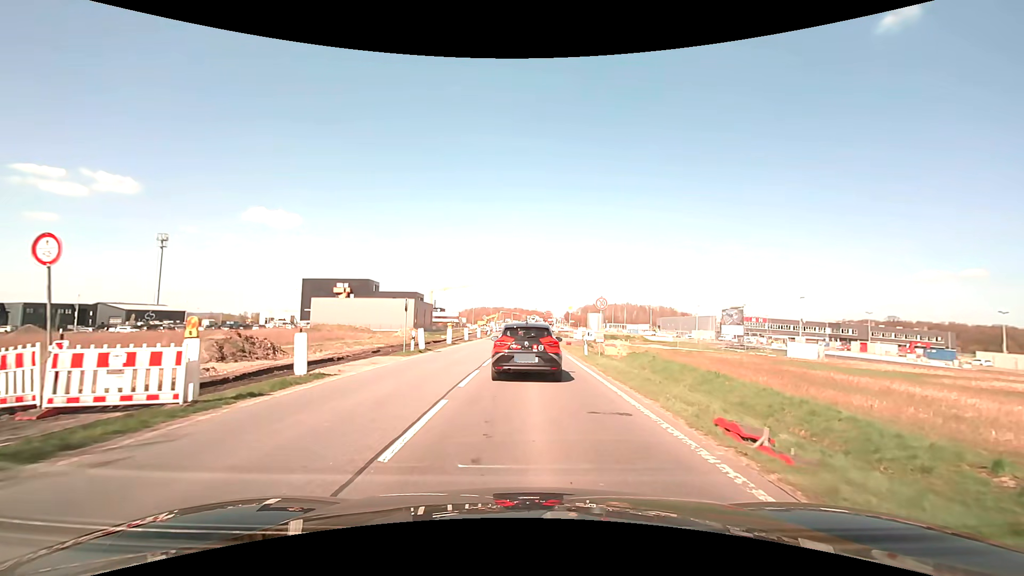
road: primary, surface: asphalt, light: Day
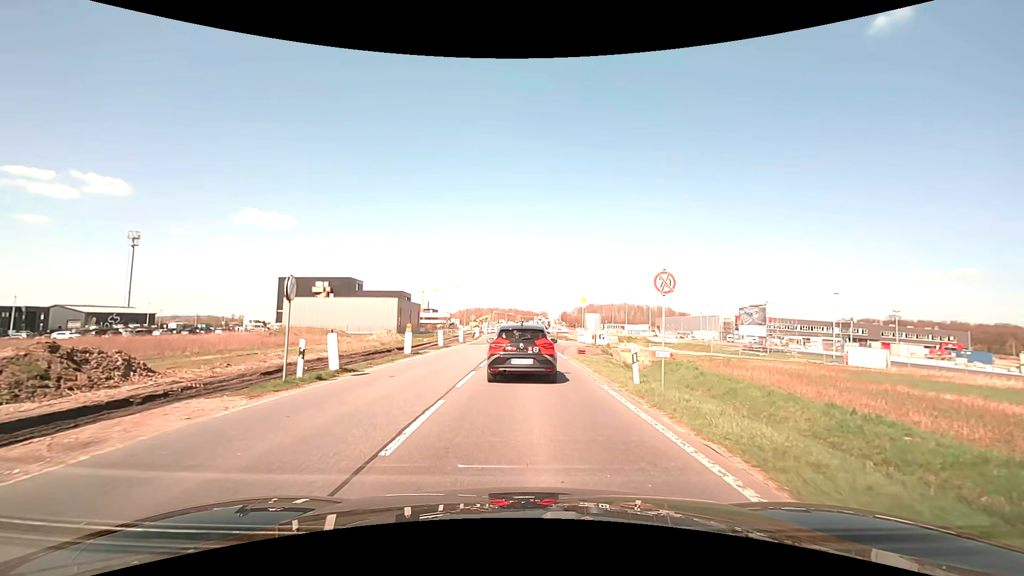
(+0.1, +11.8) m; 0°
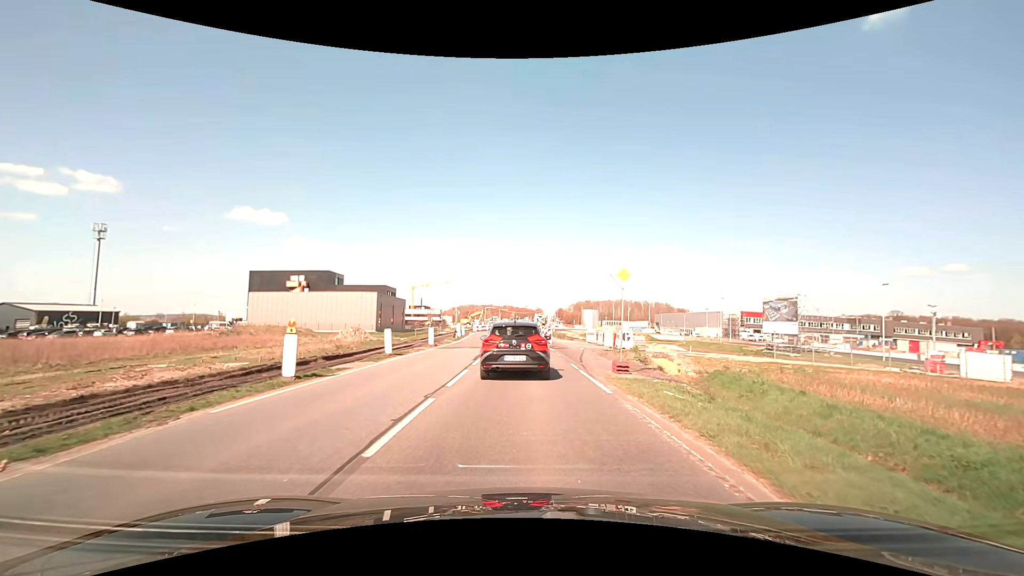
(+0.1, +12.3) m; +1°
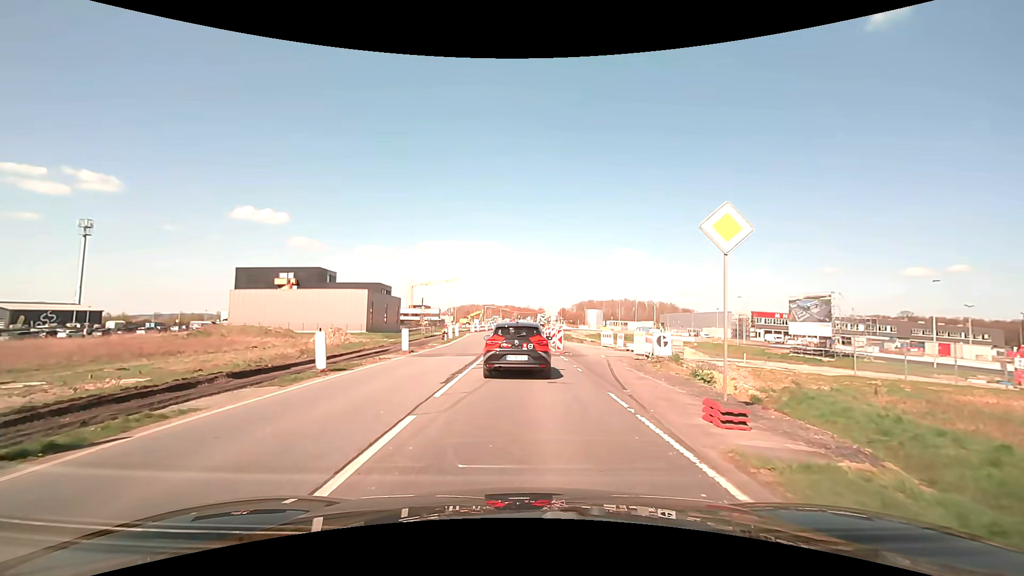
(0.0, +7.6) m; 0°
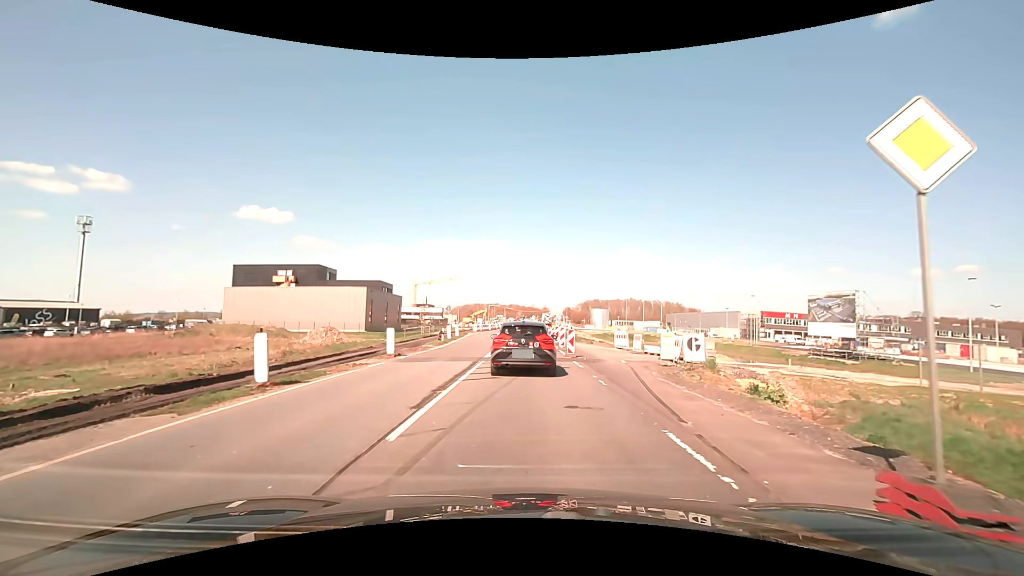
(0.0, +3.6) m; 0°
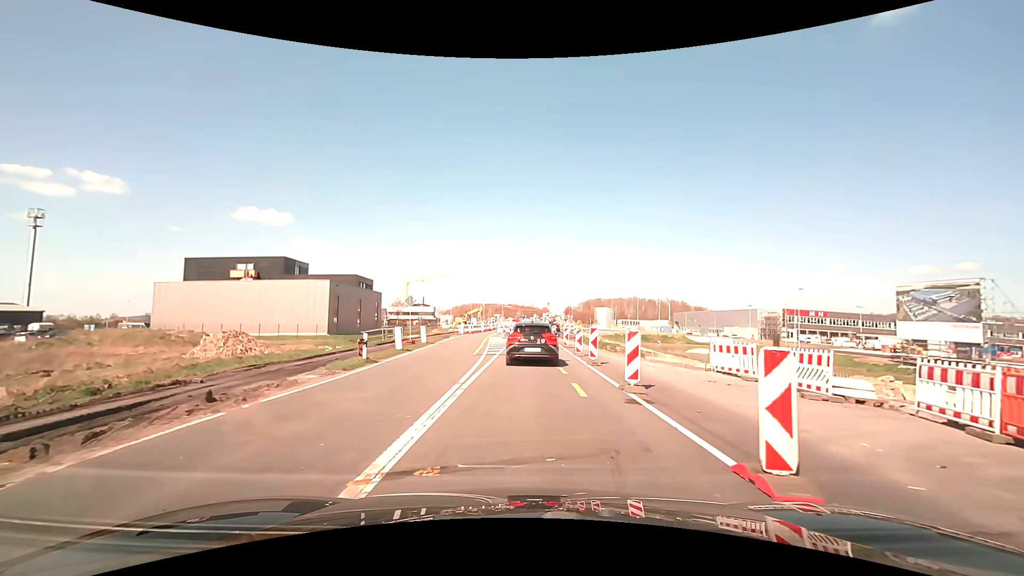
(-0.2, +17.6) m; 0°
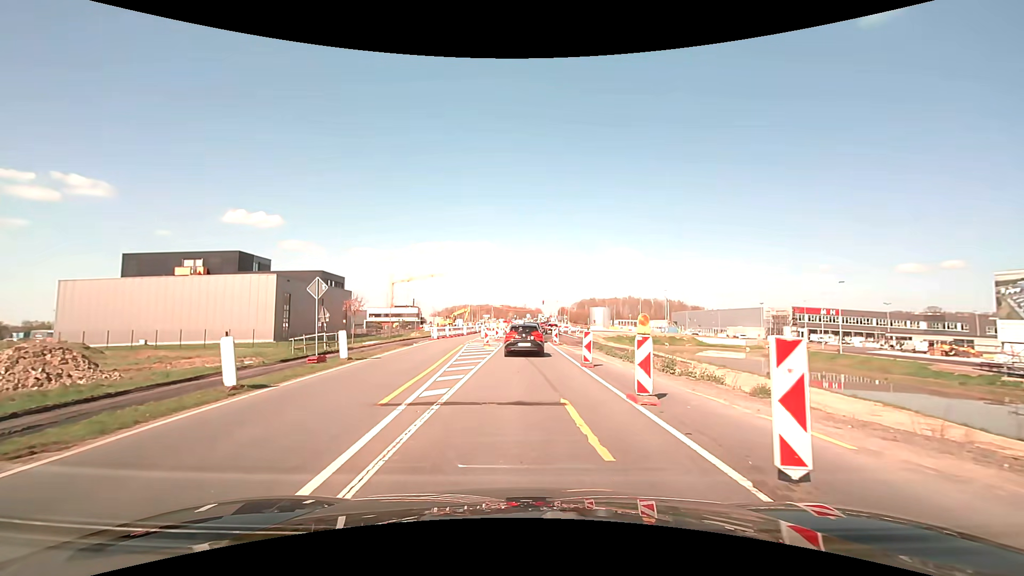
(+0.2, +13.5) m; +1°
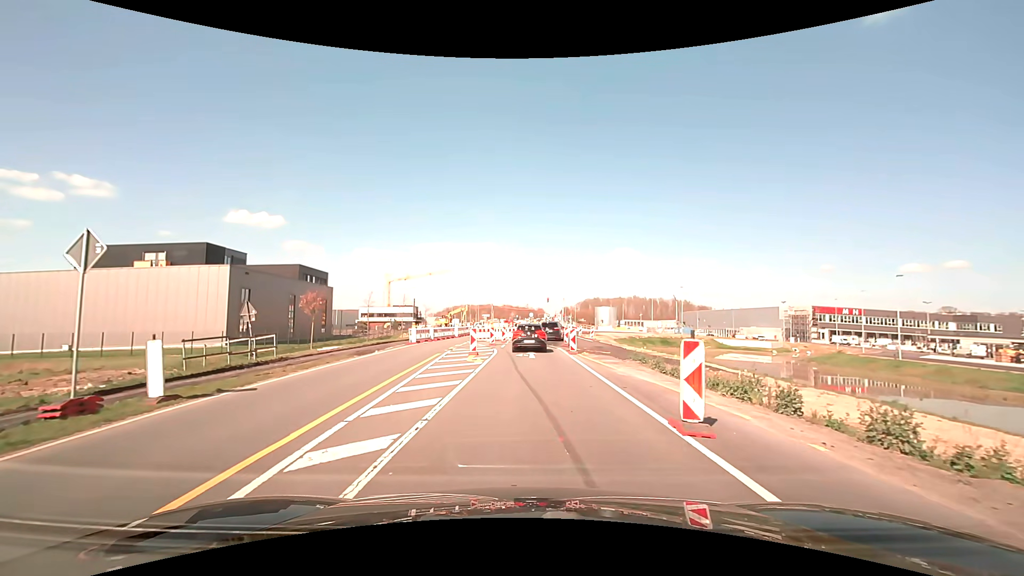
(-0.1, +10.4) m; 0°
